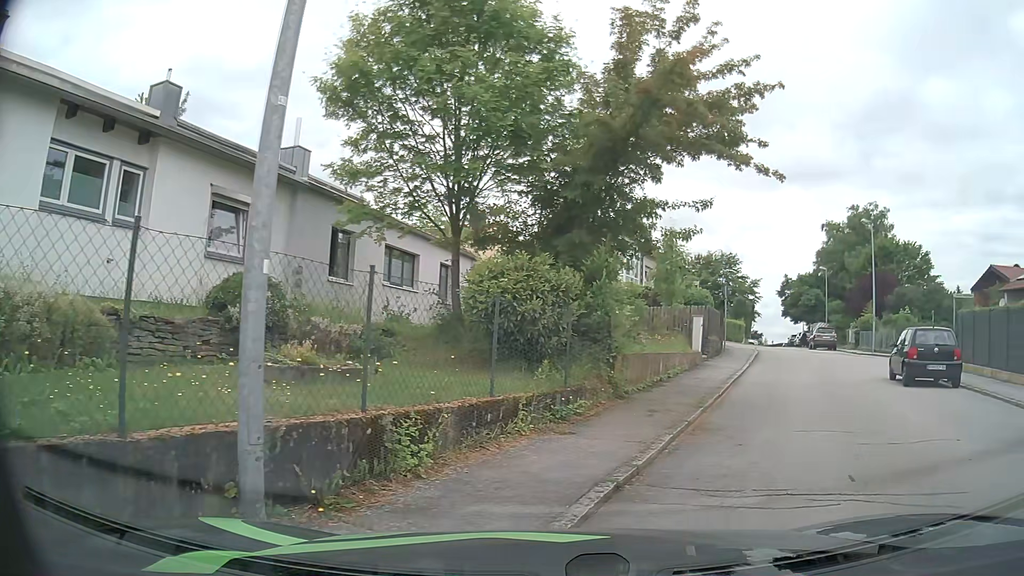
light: Day
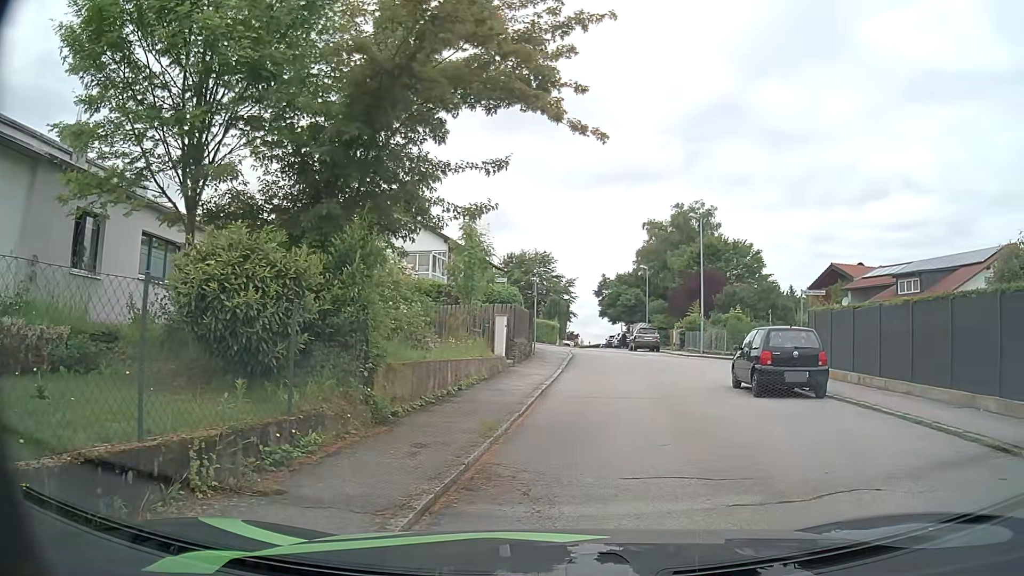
(+0.5, +2.8) m; +17°
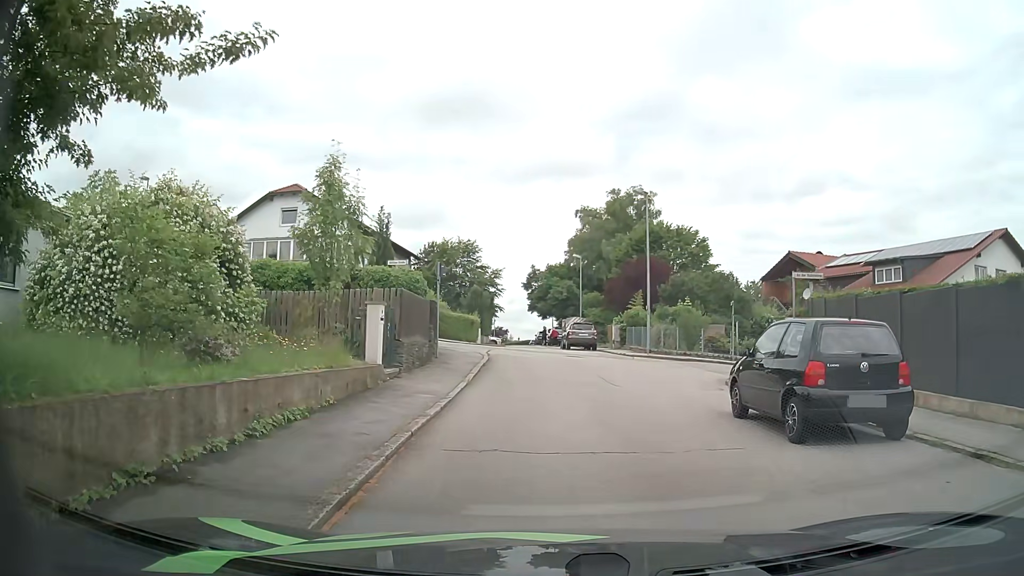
(+0.6, +6.3) m; +8°
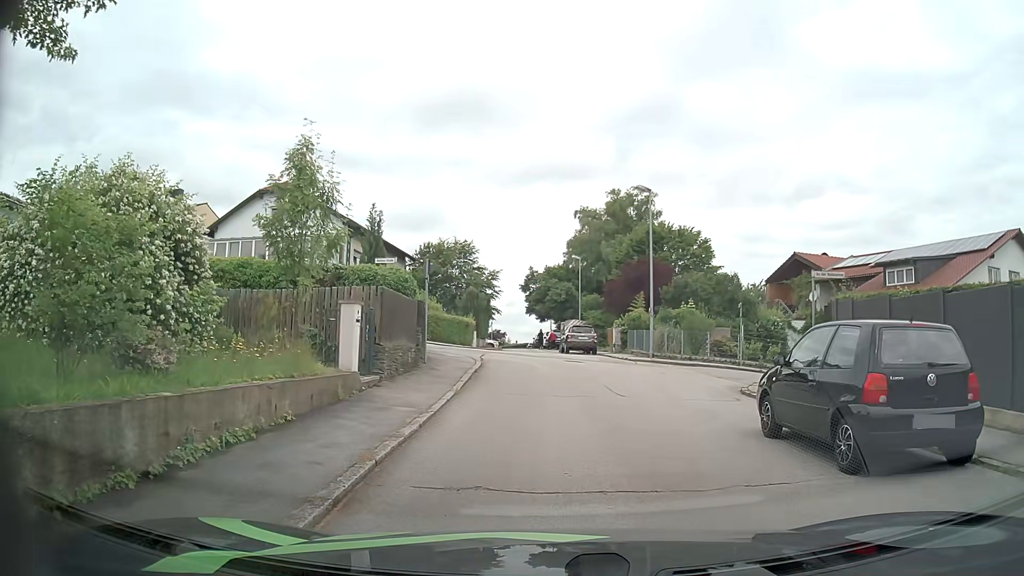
(0.0, +1.6) m; +1°
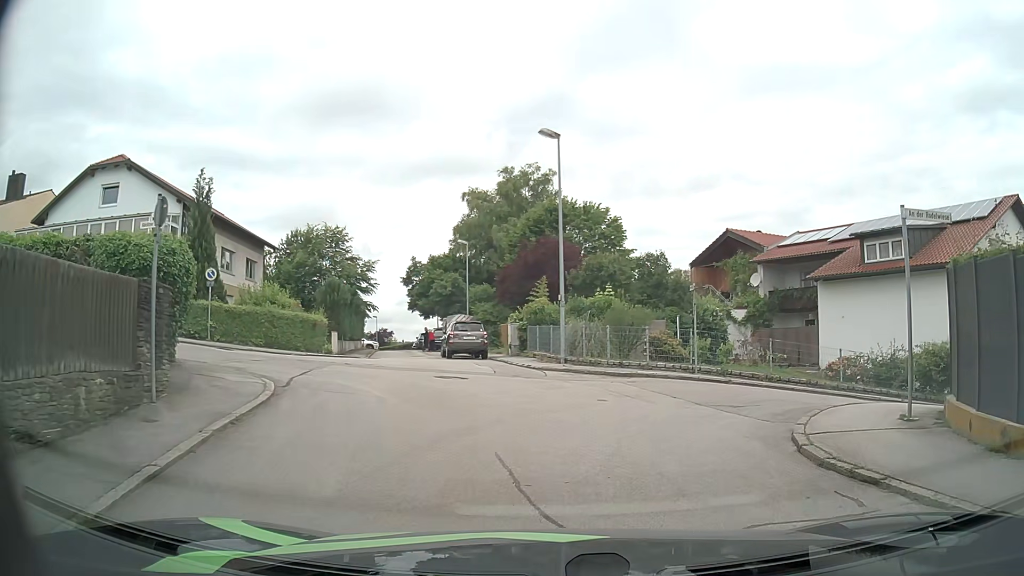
(+0.2, +9.0) m; +8°
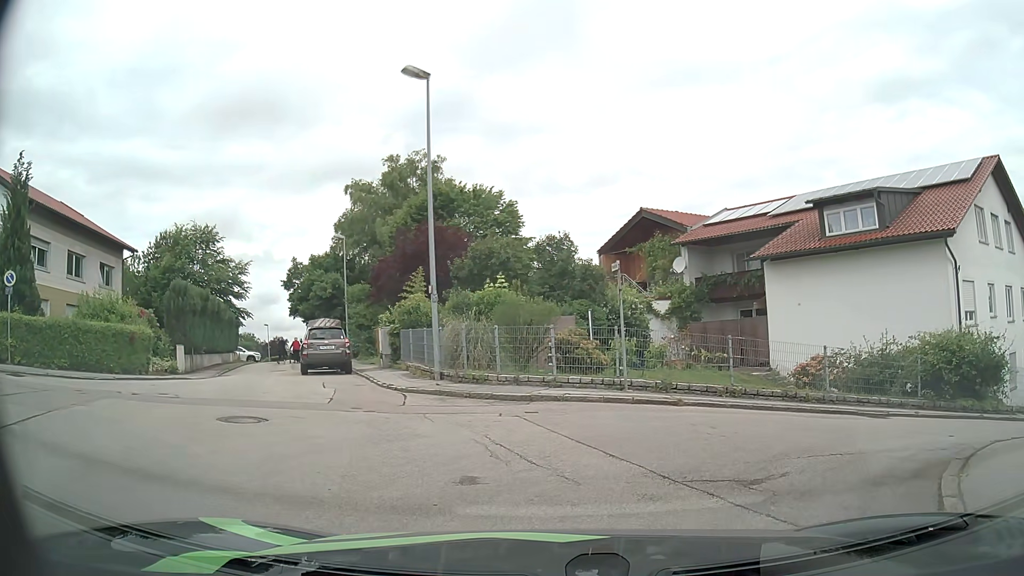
(+0.6, +6.1) m; +8°
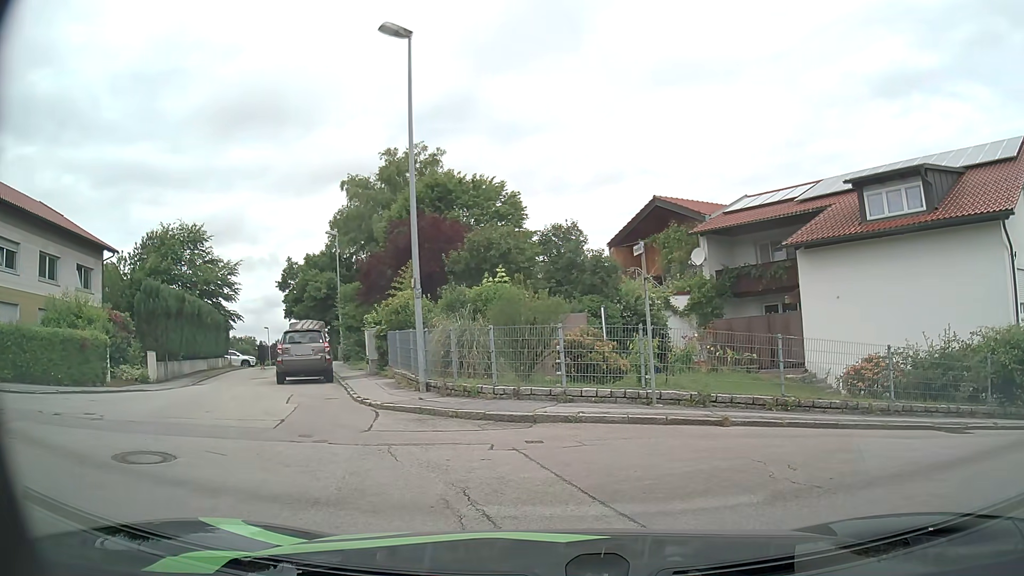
(+0.1, +2.8) m; +1°
